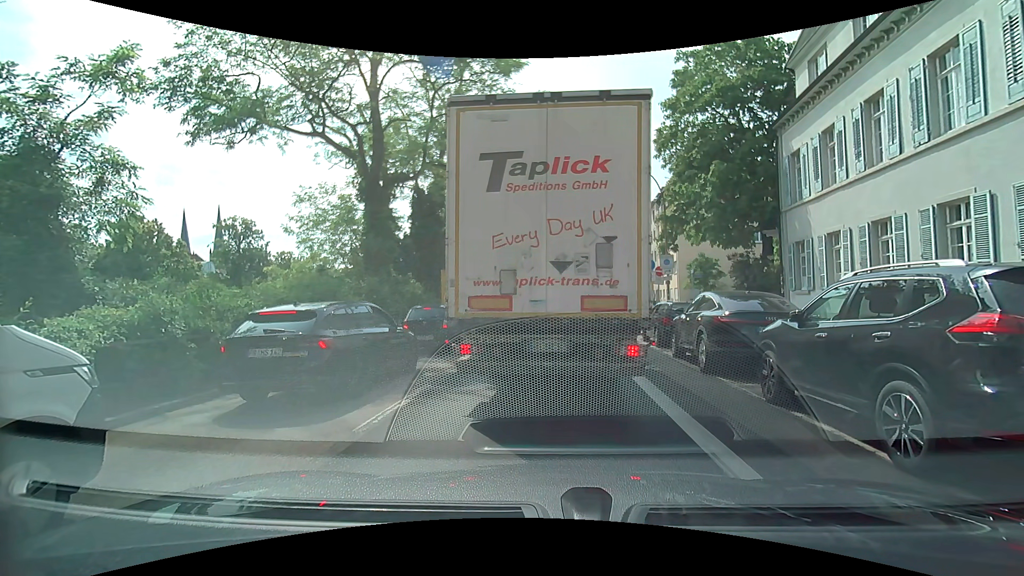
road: primary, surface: asphalt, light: Day
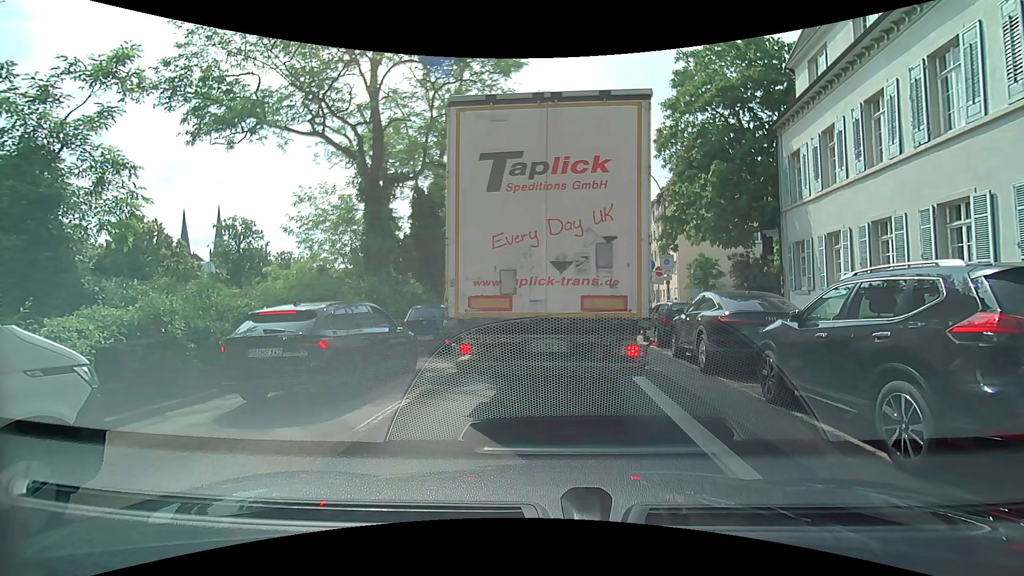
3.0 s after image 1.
(0.0, 0.0) m; 0°
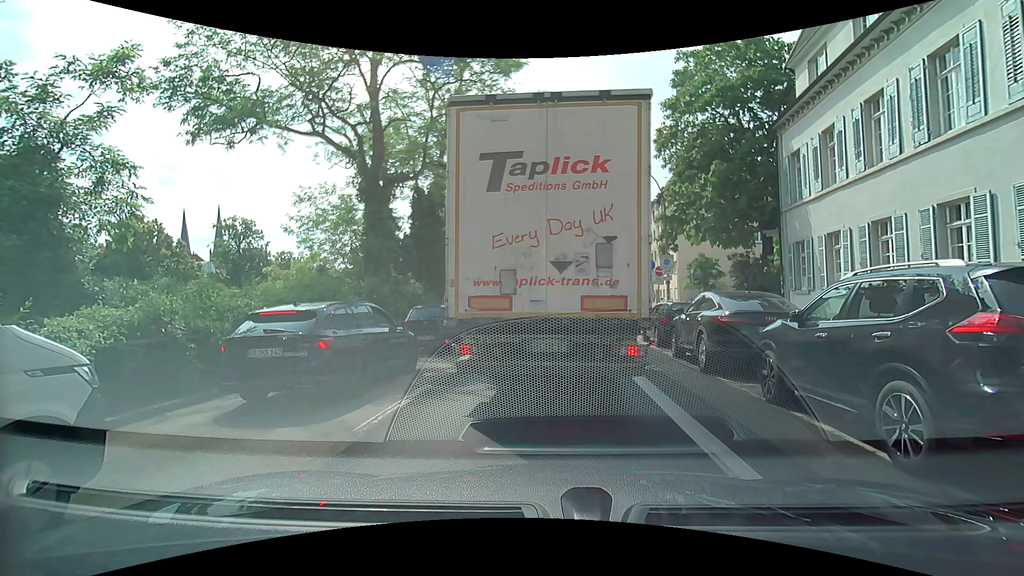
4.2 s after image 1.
(0.0, 0.0) m; 0°
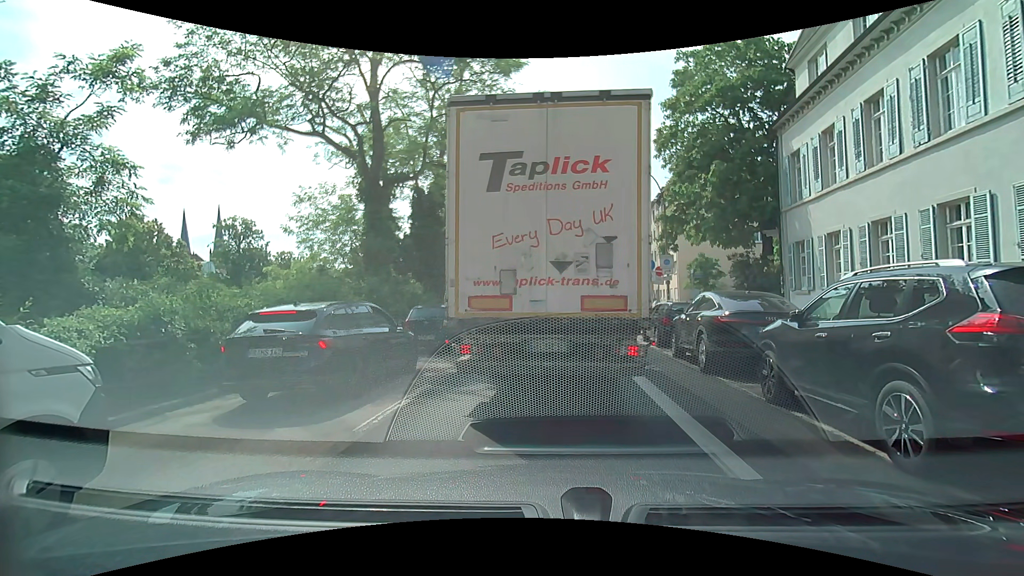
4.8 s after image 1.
(0.0, 0.0) m; 0°
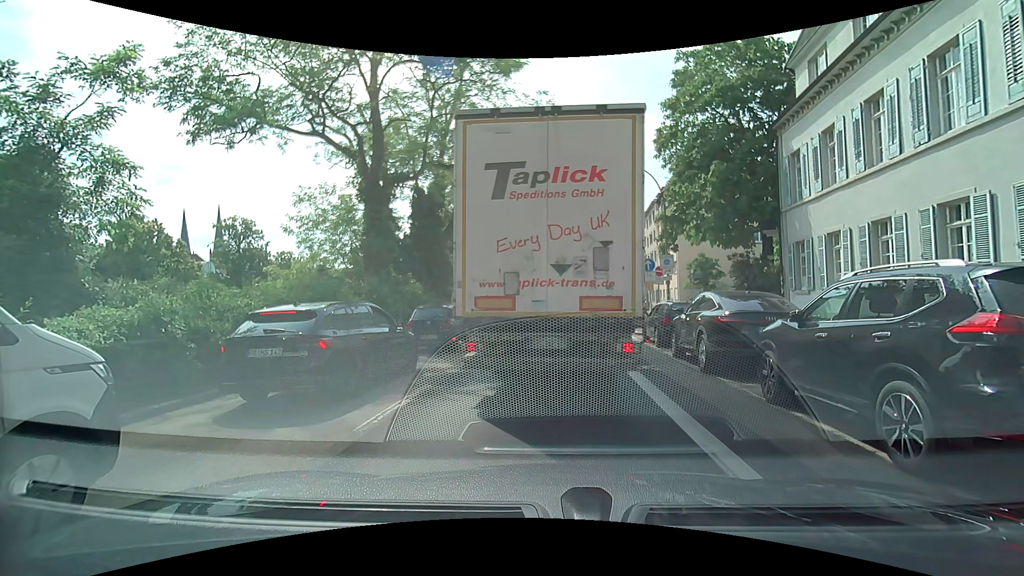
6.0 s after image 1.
(0.0, 0.0) m; 0°
